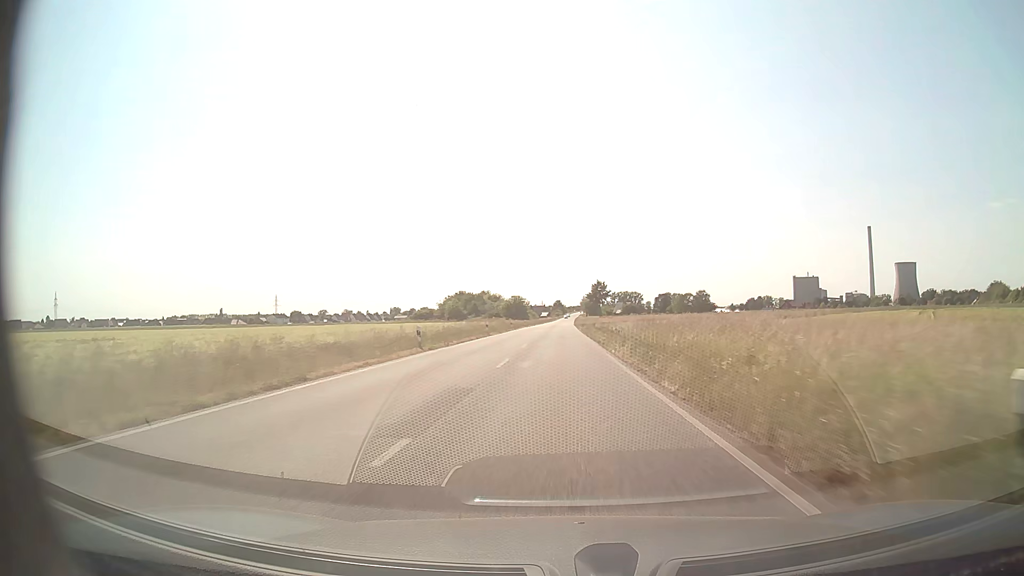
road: secondary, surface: asphalt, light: Day
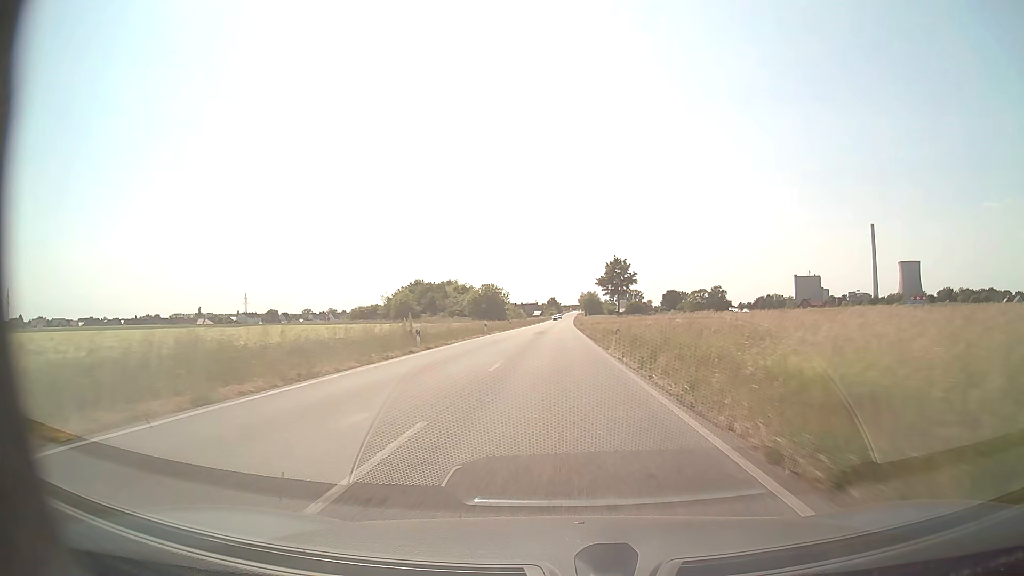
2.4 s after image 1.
(+0.3, +50.2) m; 0°
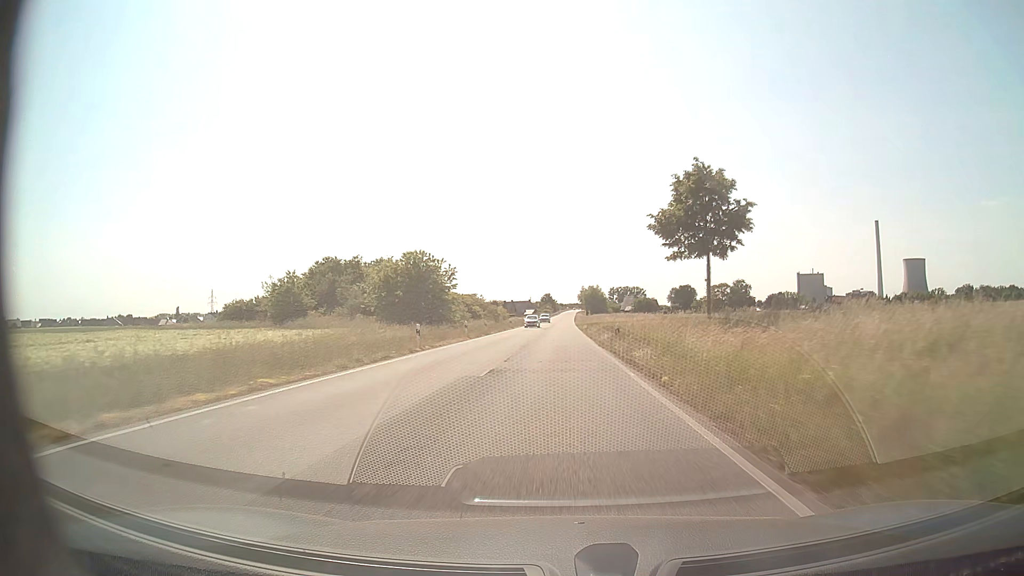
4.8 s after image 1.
(+0.3, +50.2) m; 0°
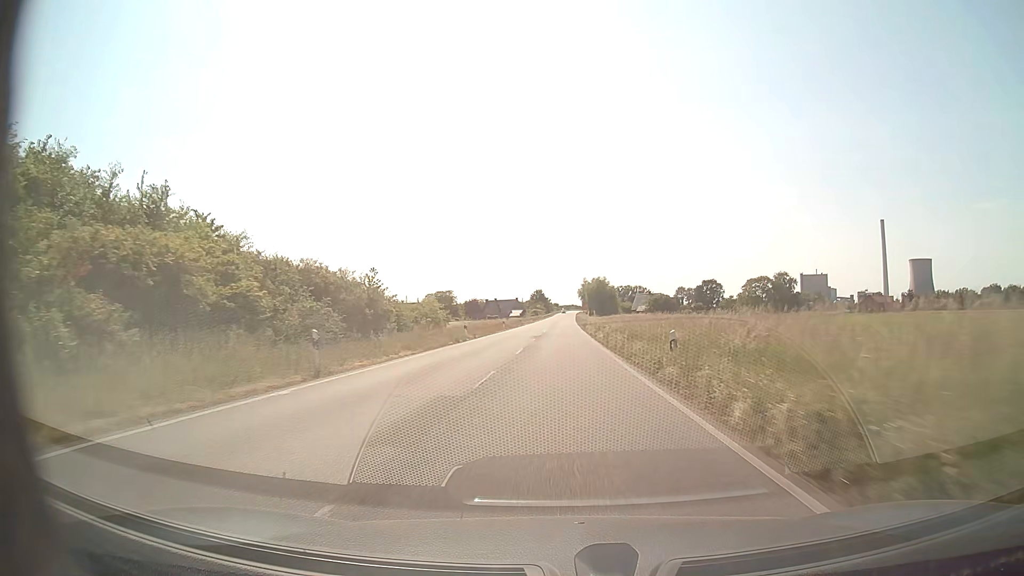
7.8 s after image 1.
(+0.2, +62.6) m; 0°
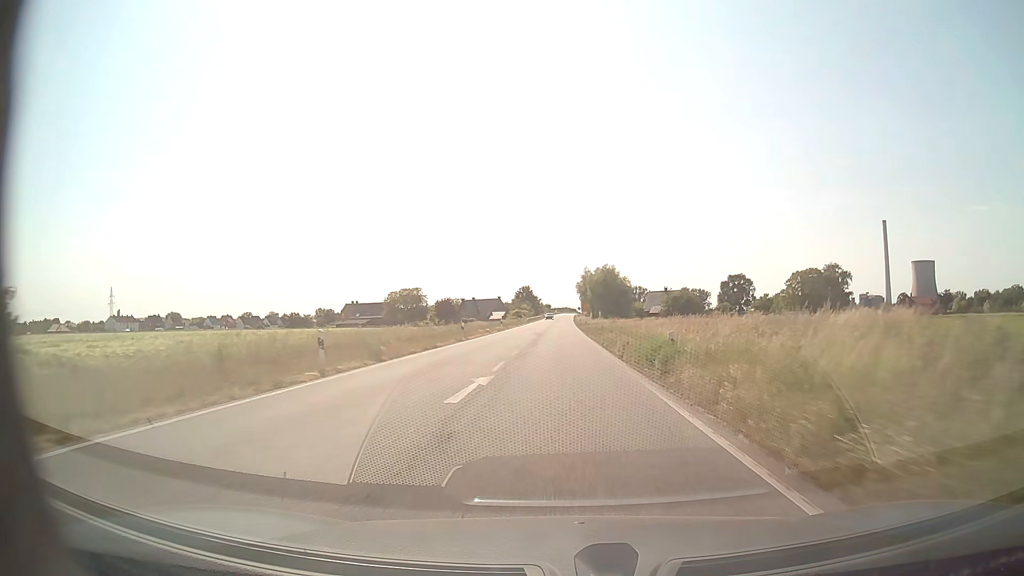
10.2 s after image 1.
(+0.2, +49.9) m; +1°
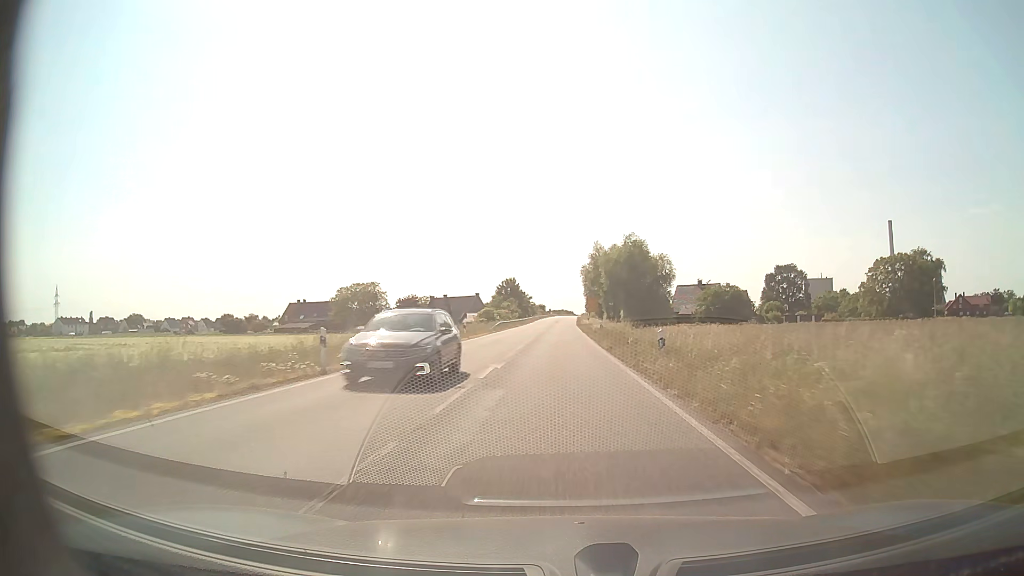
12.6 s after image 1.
(+0.2, +49.9) m; 0°
(0, +10) (0, +20) (0, +30) (0, +40) (0, +50) (0, +60) (0, +70) (0, +80) (+1, +90) (+1, +100) m
